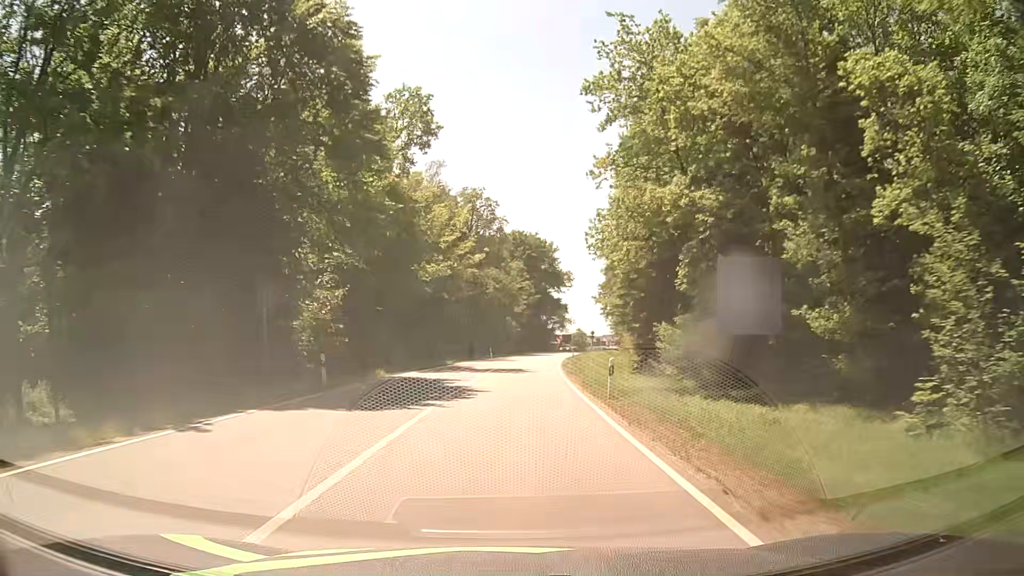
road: secondary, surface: asphalt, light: Day
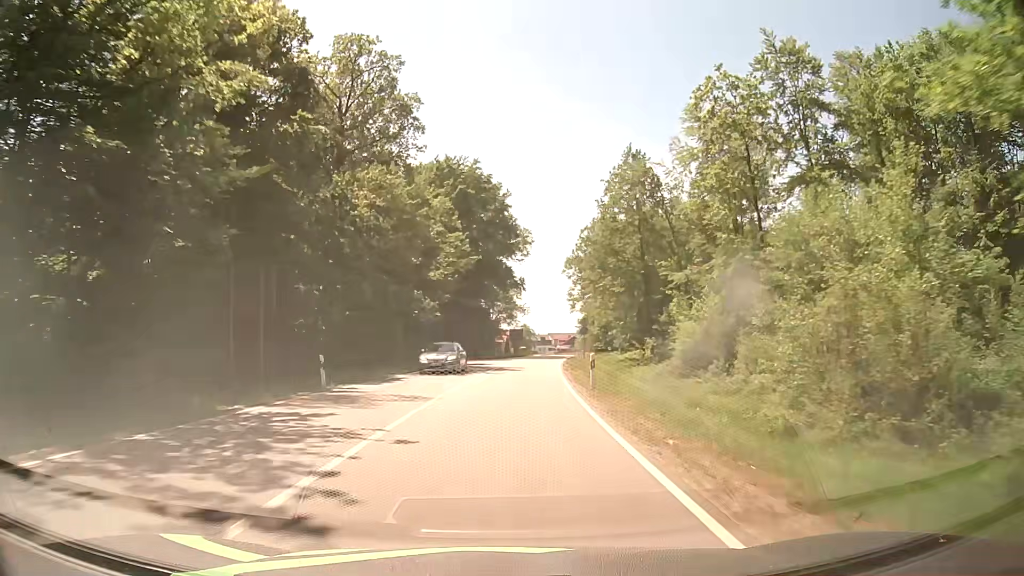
(+2.3, +47.3) m; +5°
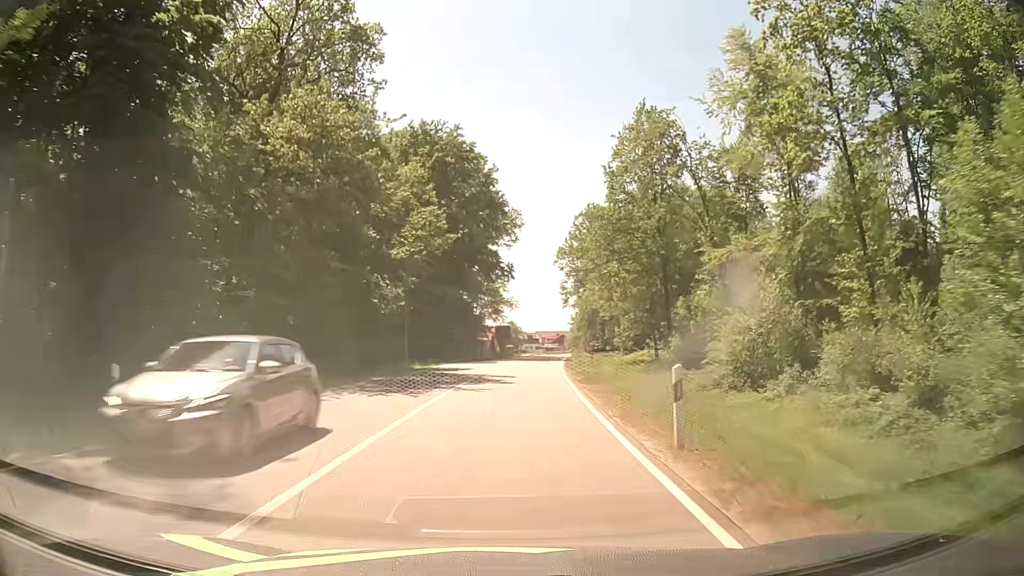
(+0.2, +11.3) m; +1°
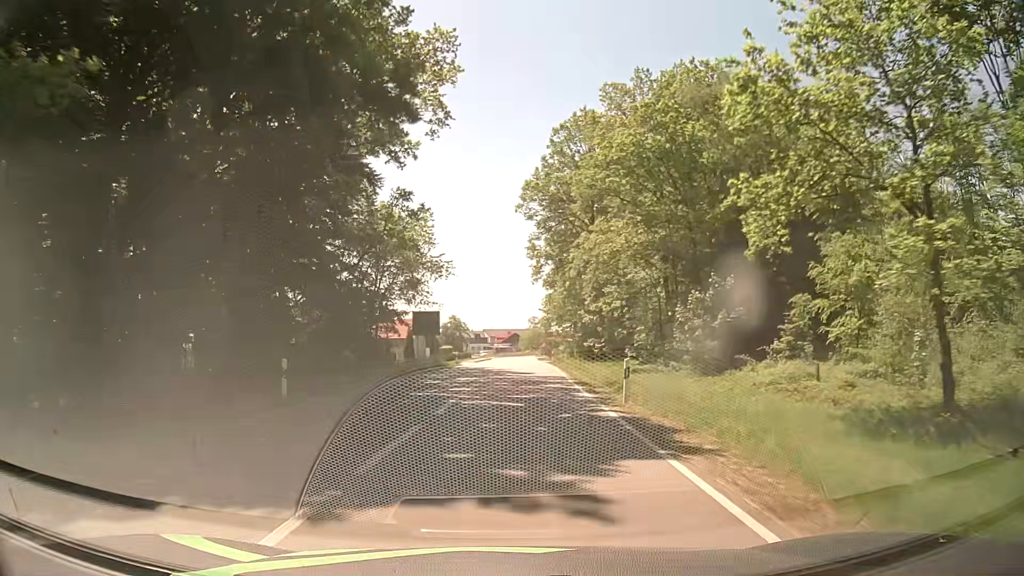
(+1.7, +42.4) m; +5°
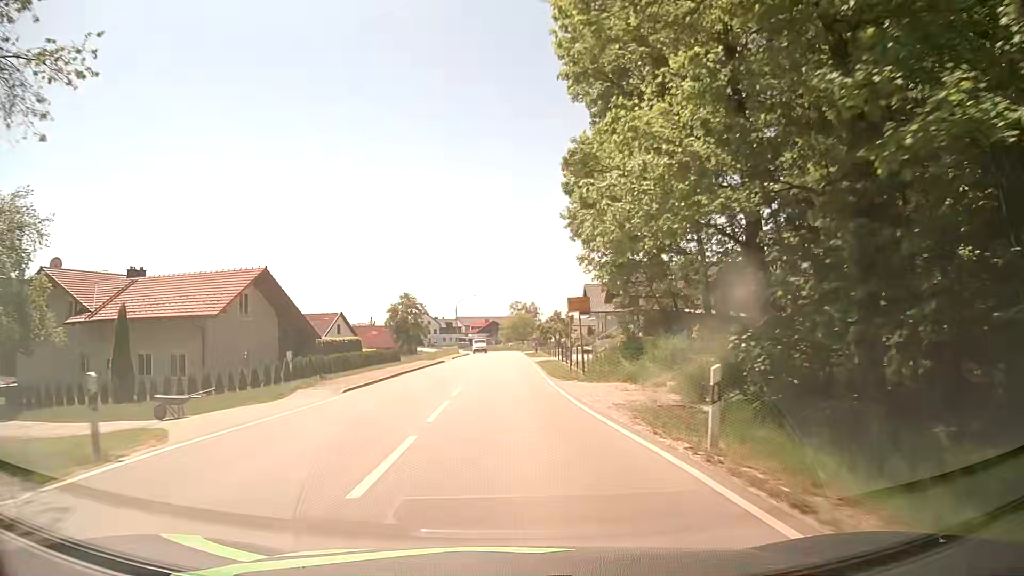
(+0.8, +47.3) m; +2°
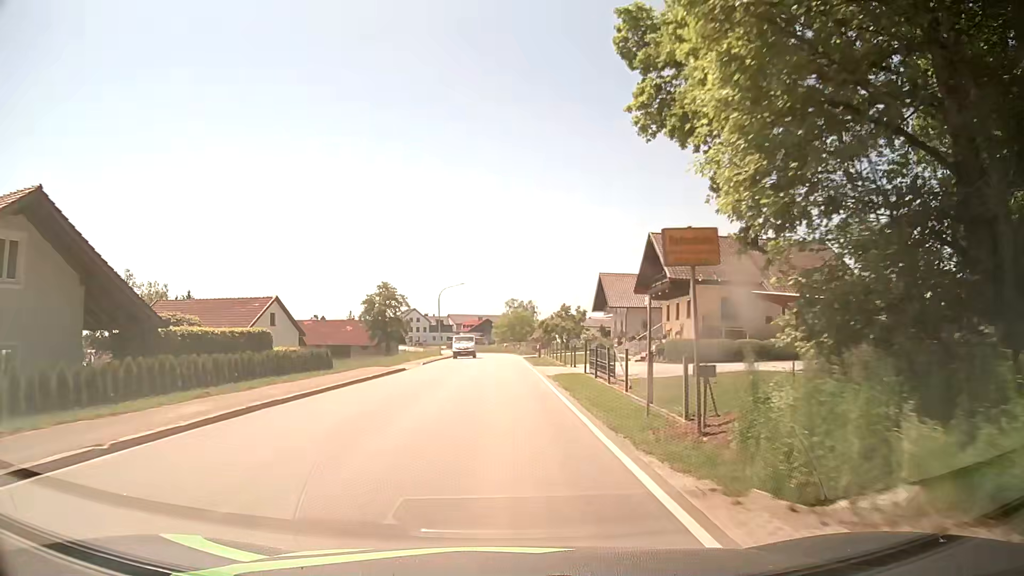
(-0.1, +17.2) m; 0°
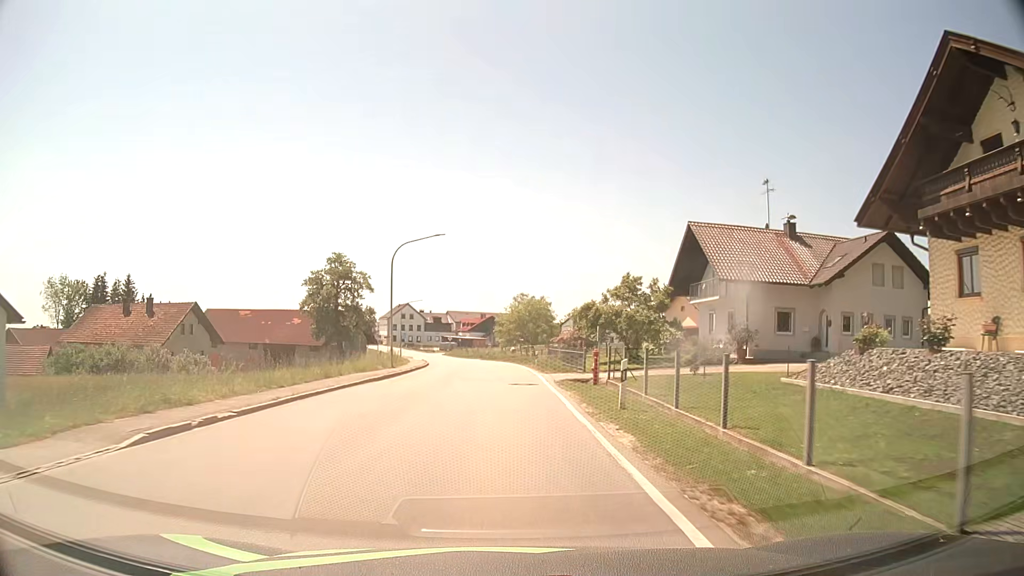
(-0.1, +32.2) m; -1°
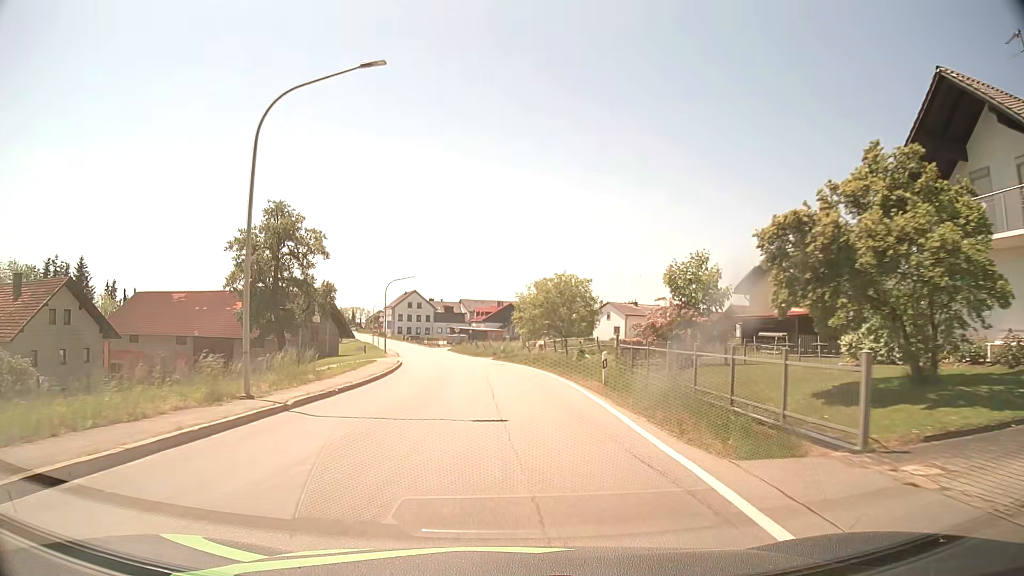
(-0.2, +23.4) m; -1°
(0, +10) (0, +20) (-1, +30) (-2, +40) (-3, +50) (-4, +60) (-6, +70) (-8, +79) (-10, +89) (-12, +99) m
